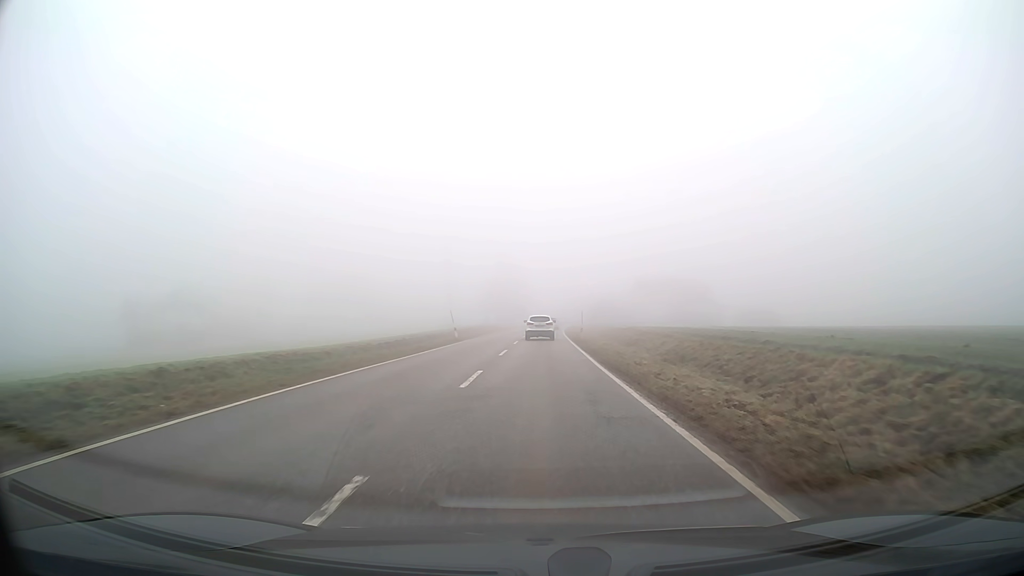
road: tertiary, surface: asphalt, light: Day
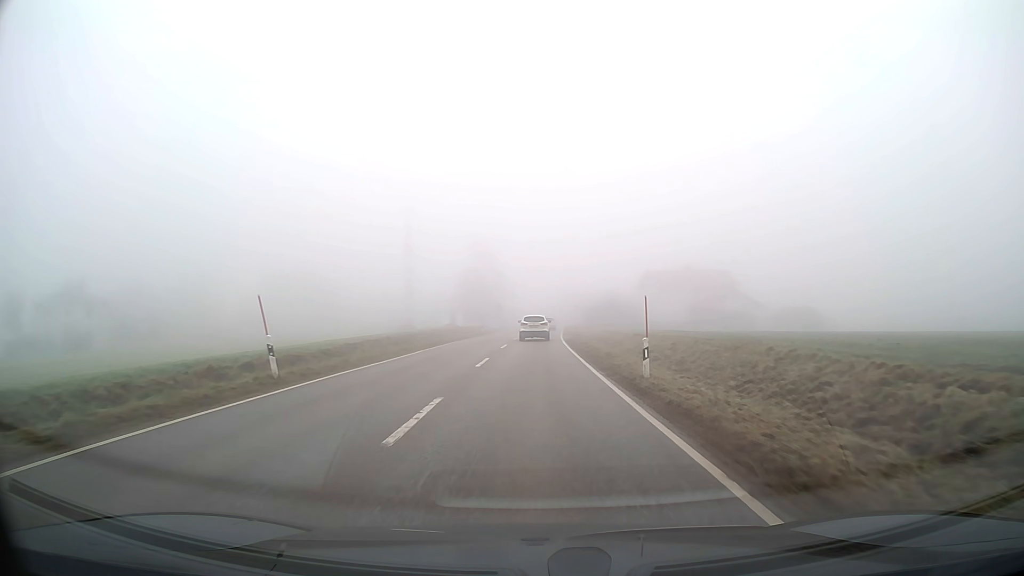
(+0.3, +28.7) m; +1°
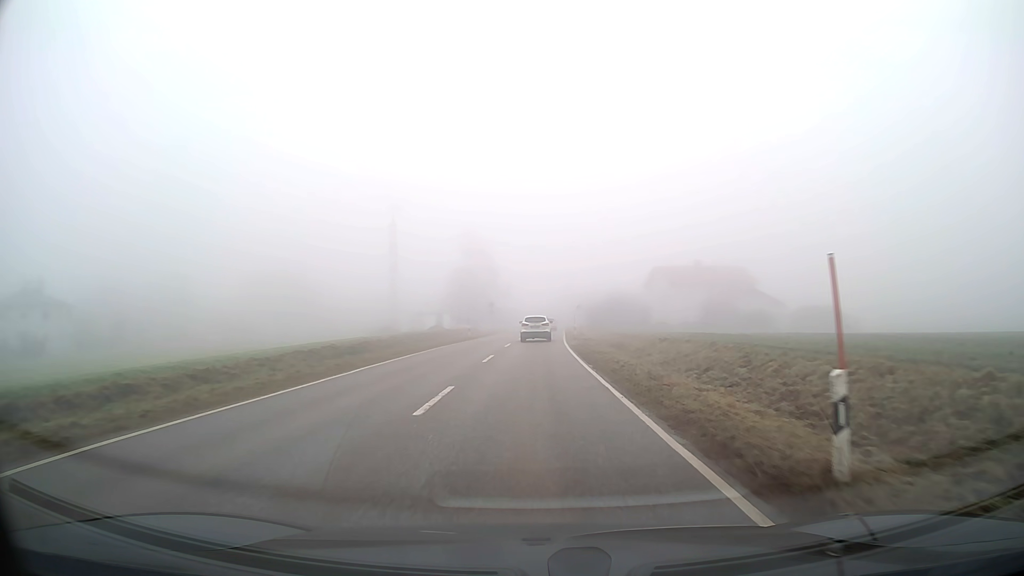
(0.0, +9.5) m; 0°
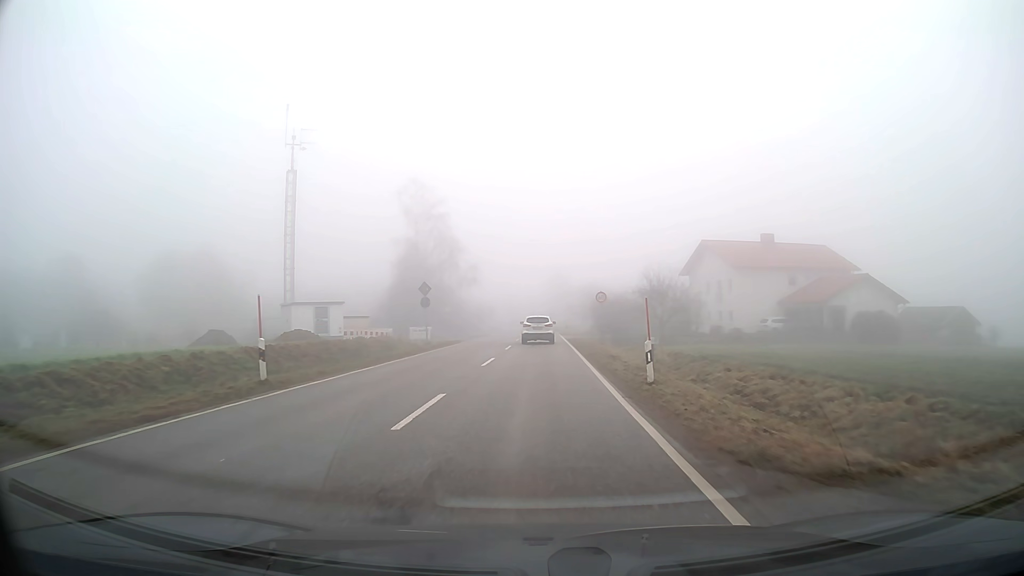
(+0.4, +37.1) m; +1°
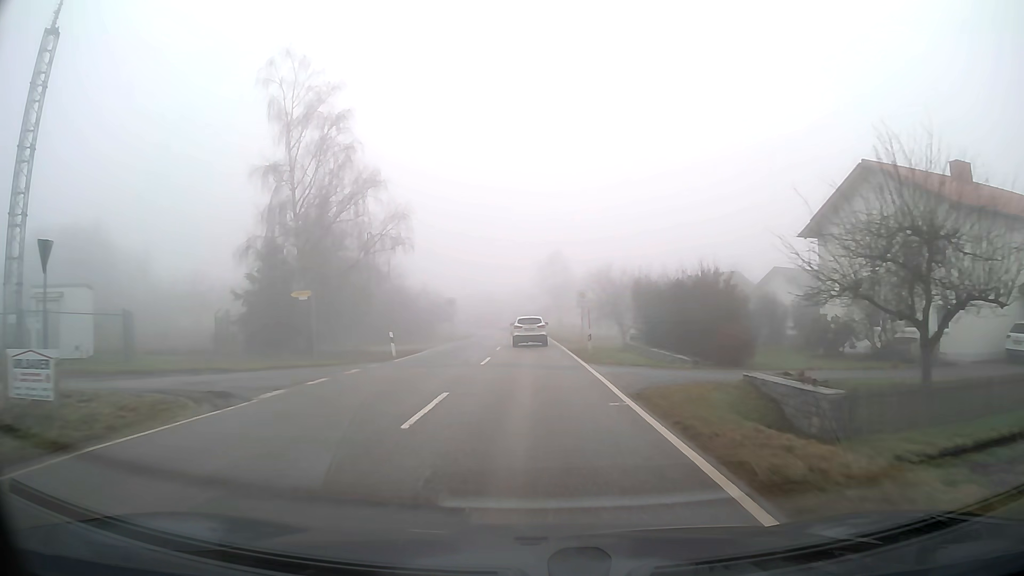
(+0.3, +35.0) m; +1°
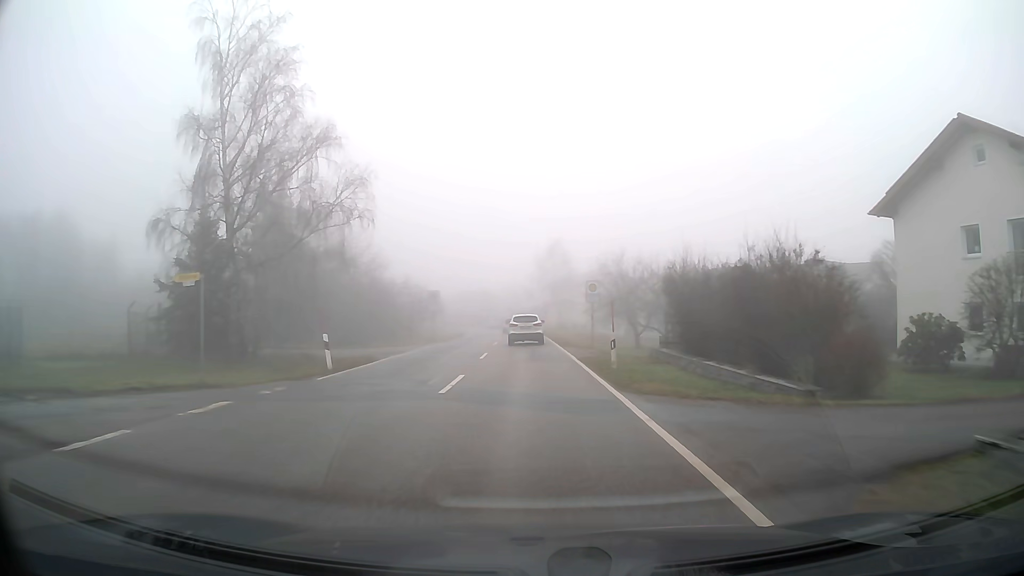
(0.0, +8.6) m; 0°
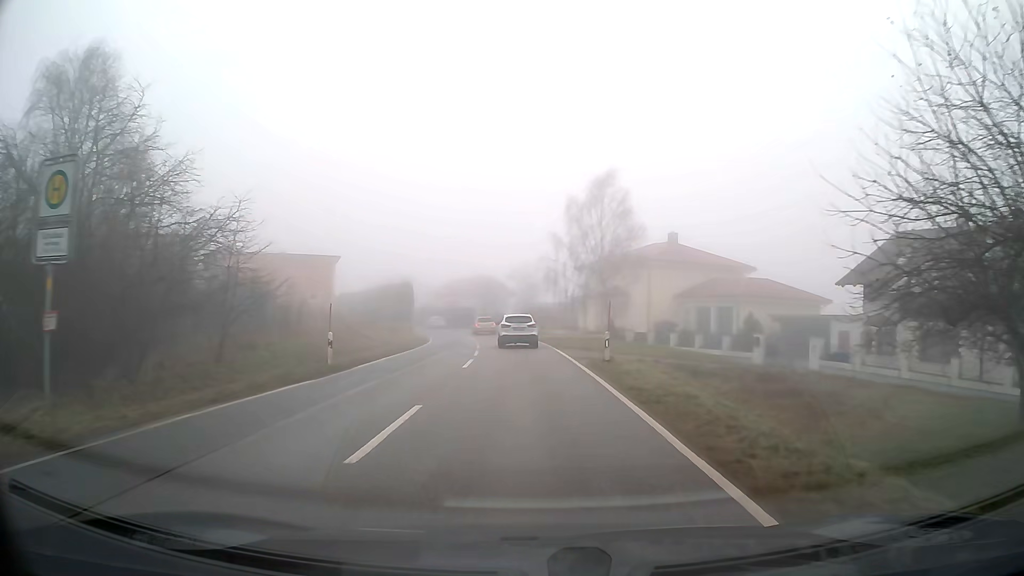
(-0.5, +40.6) m; -2°
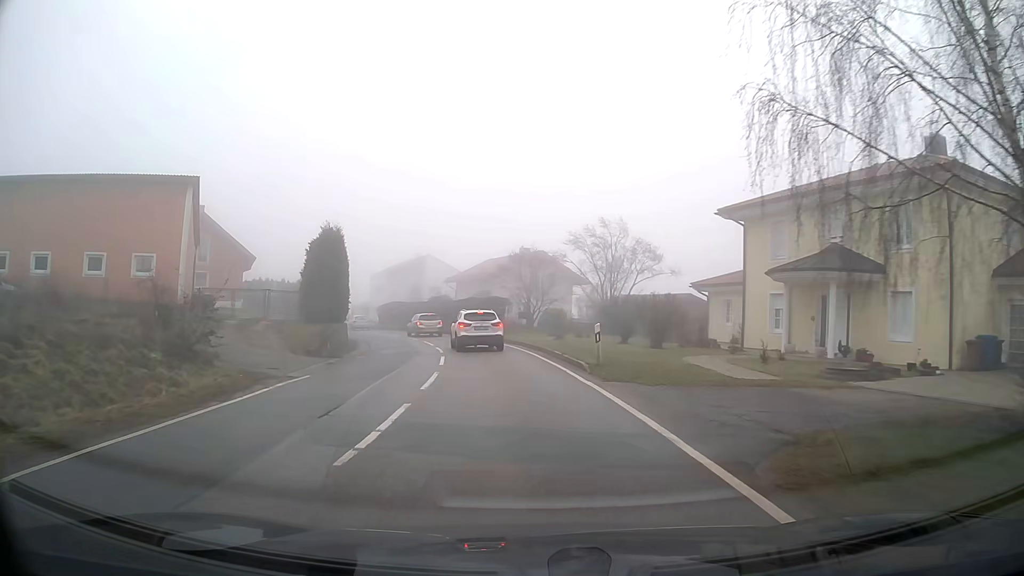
(-1.5, +37.2) m; -6°
(0, +10) (-1, +20) (-3, +30) (-5, +39) (-9, +49) (-13, +58) (-18, +67) (-23, +75) (-28, +84) (-33, +92) m
